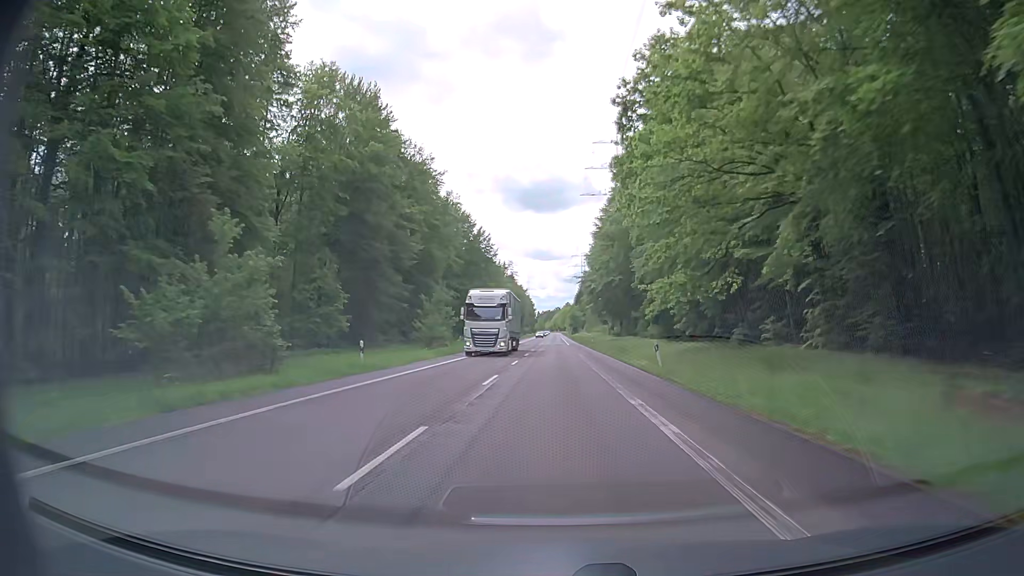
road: secondary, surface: asphalt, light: Day
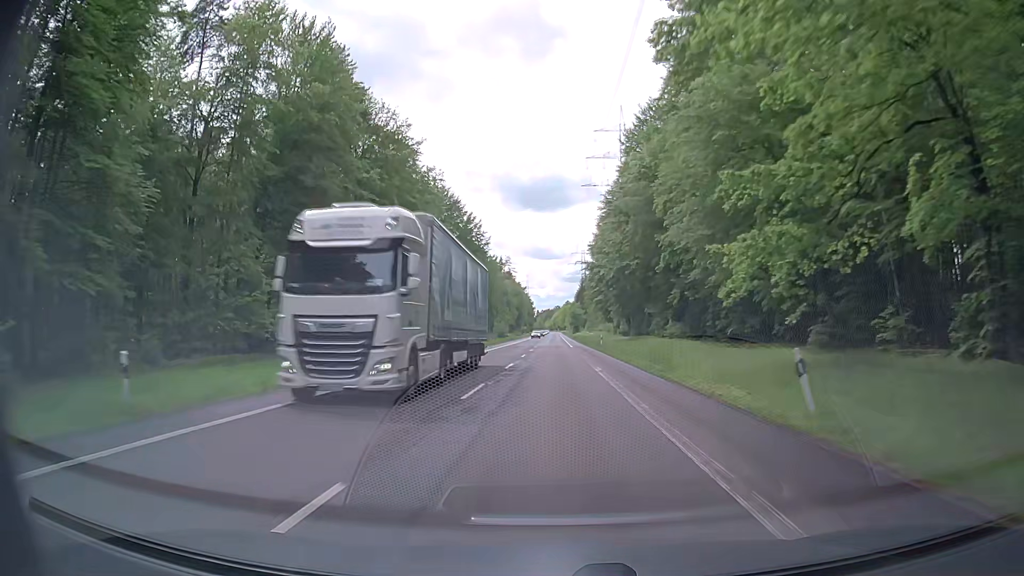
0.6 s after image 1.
(0.0, +15.8) m; 0°
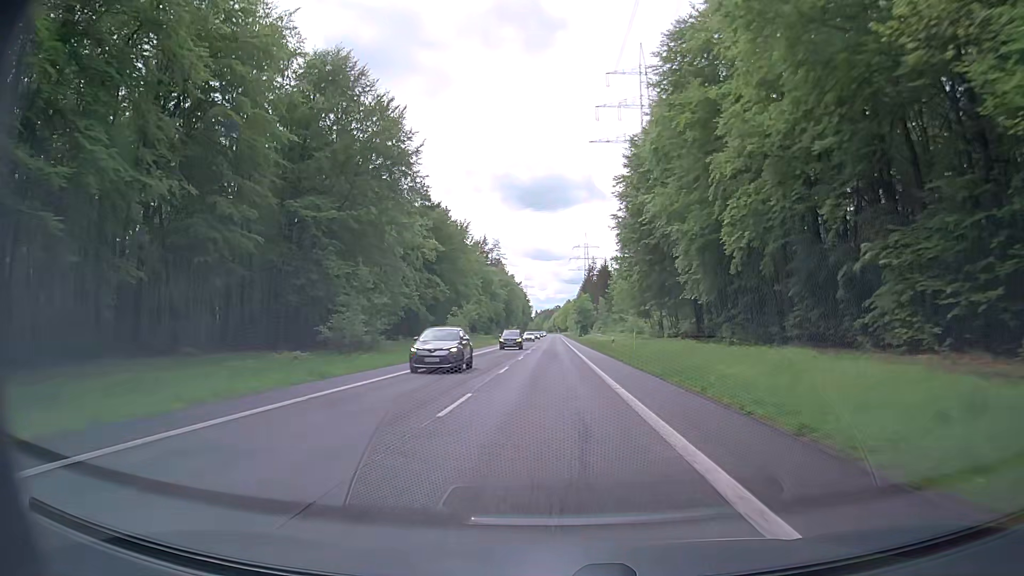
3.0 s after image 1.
(+0.2, +63.2) m; +1°
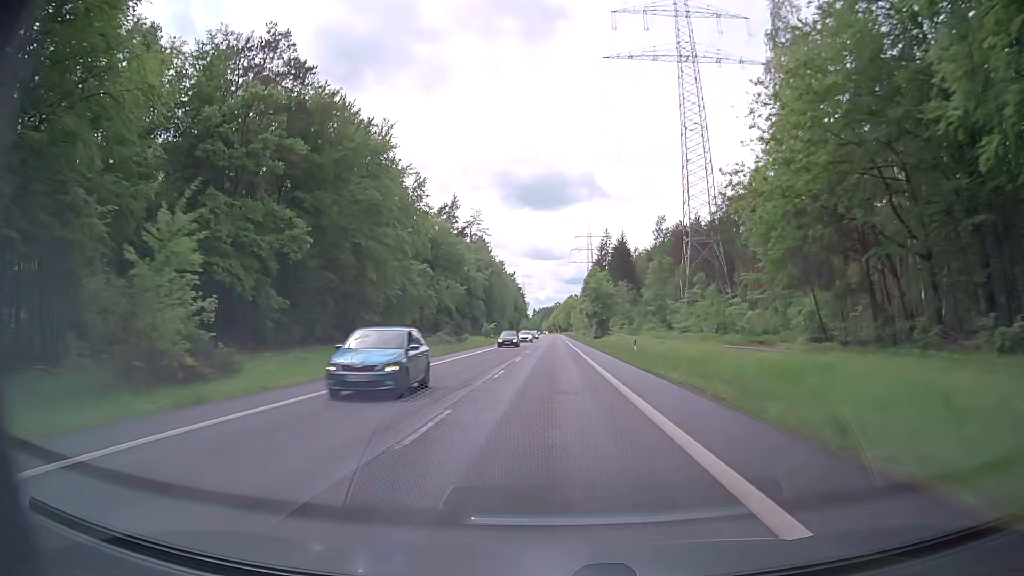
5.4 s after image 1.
(-0.9, +63.1) m; -1°
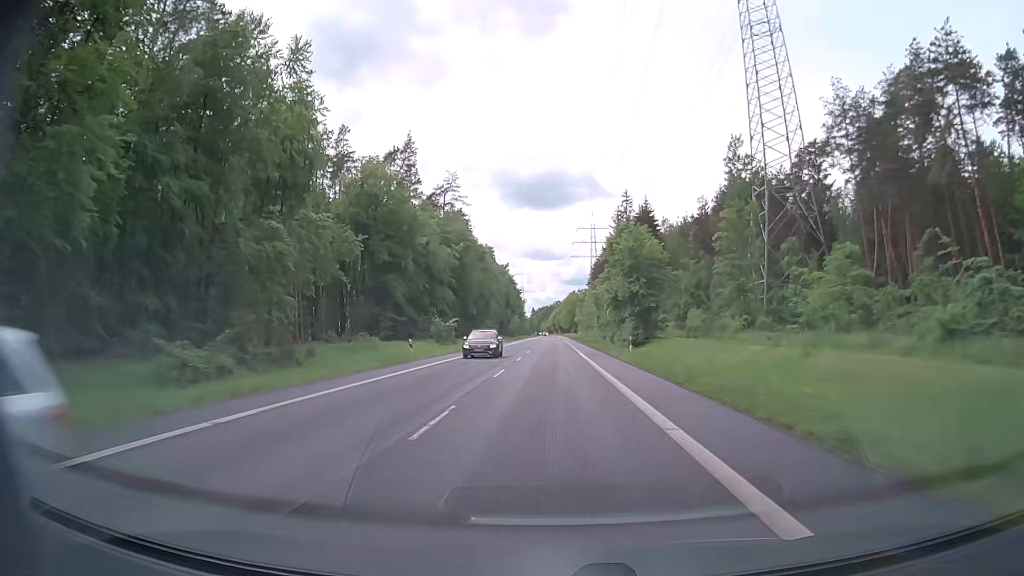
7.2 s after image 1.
(-0.1, +47.4) m; 0°
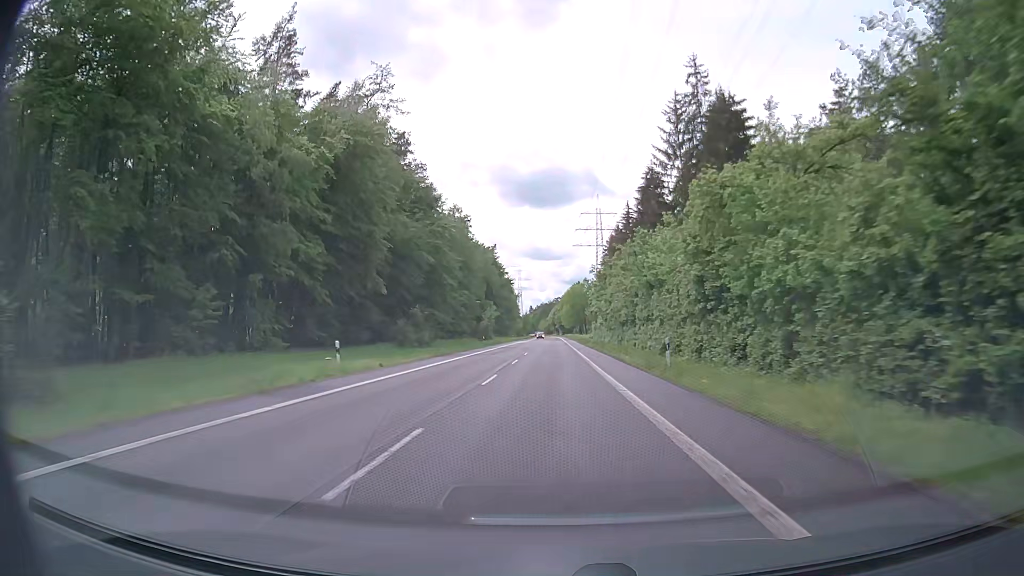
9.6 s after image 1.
(-0.1, +63.1) m; 0°
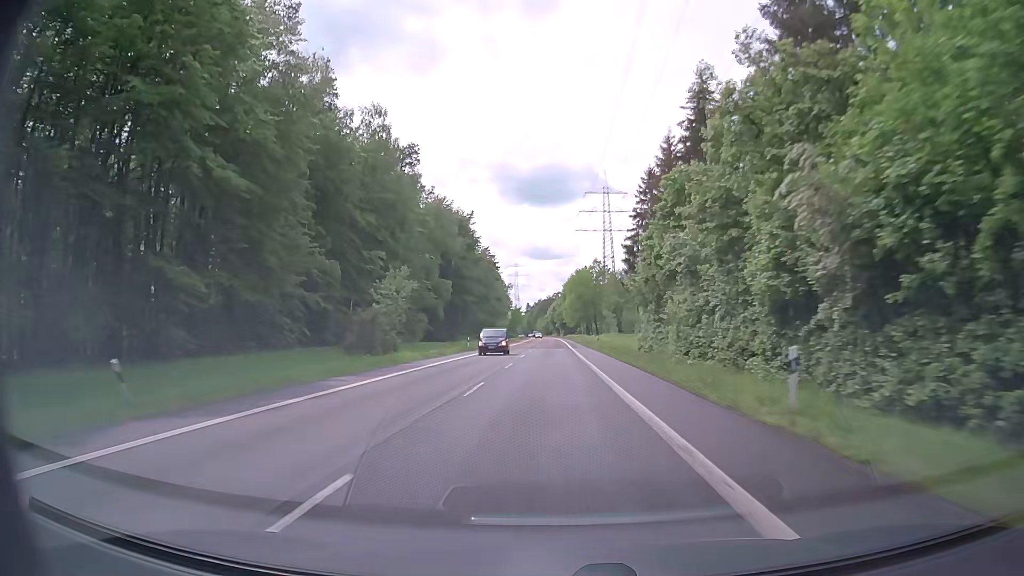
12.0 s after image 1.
(-0.1, +63.2) m; 0°
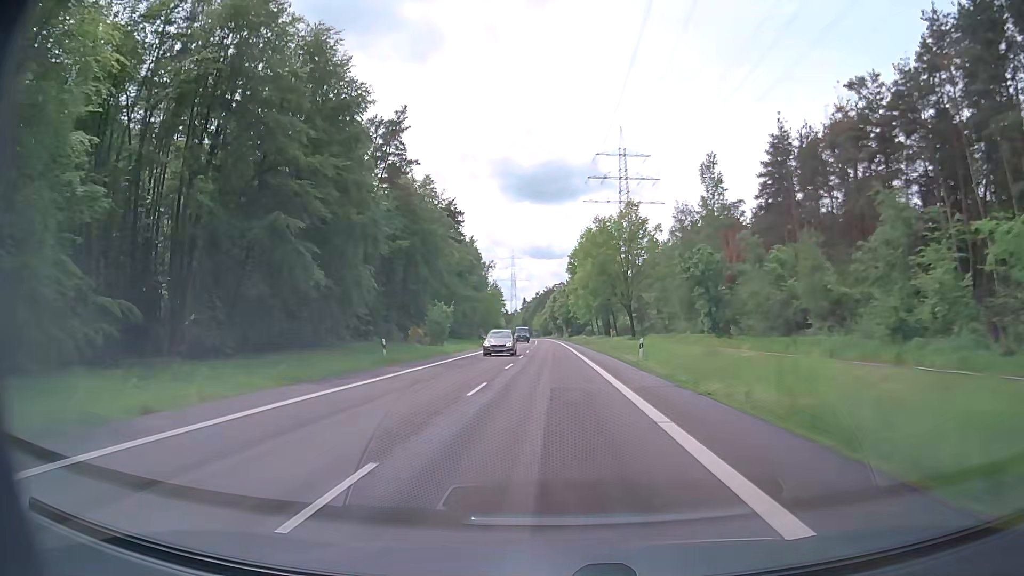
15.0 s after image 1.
(-0.1, +79.1) m; 0°
(0, +10) (0, +20) (0, +30) (0, +40) (0, +50) (0, +60) (0, +70) (0, +80) (0, +90) (0, +100) m
